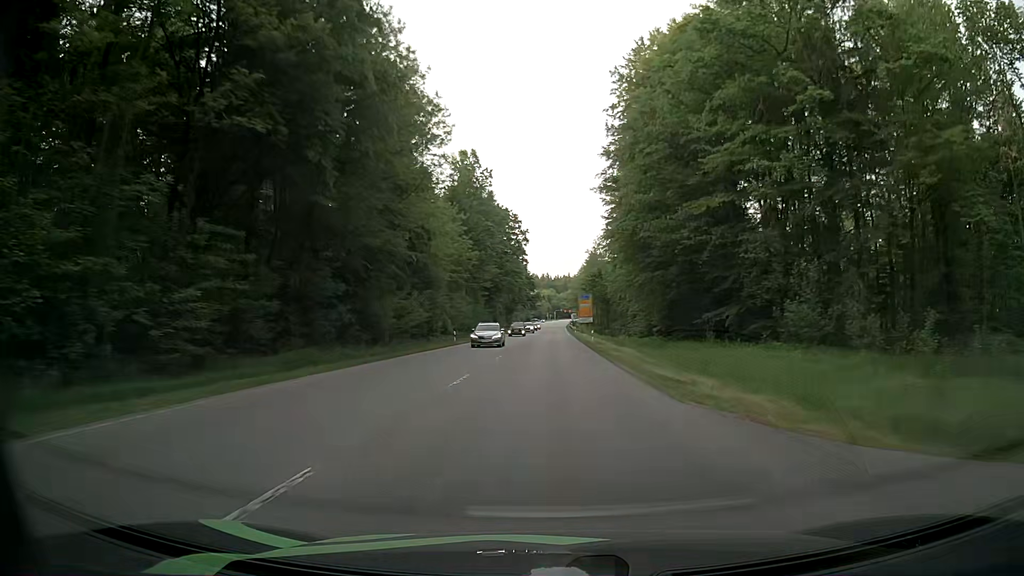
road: secondary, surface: asphalt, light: Day
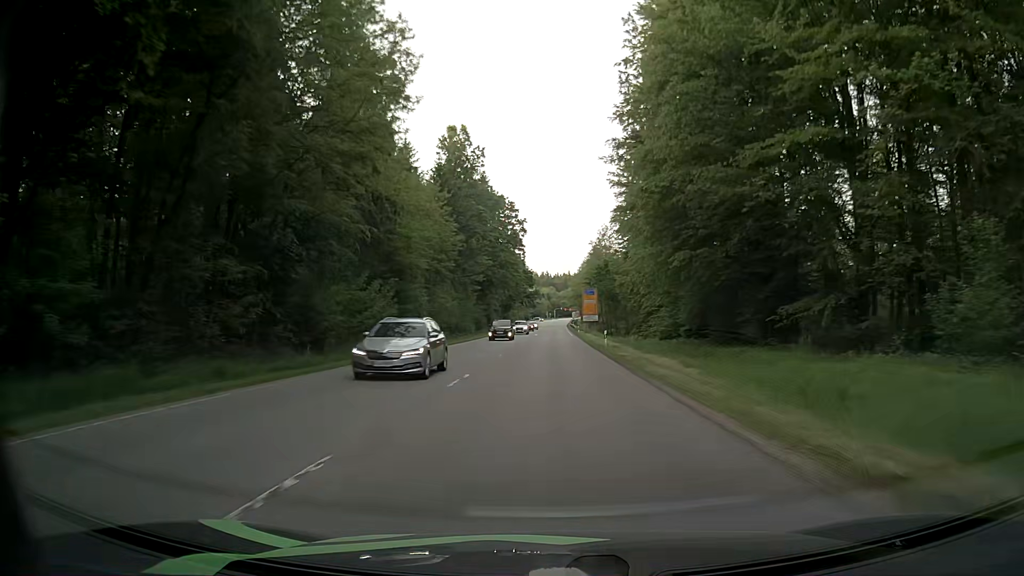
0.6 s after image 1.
(0.0, +11.9) m; 0°
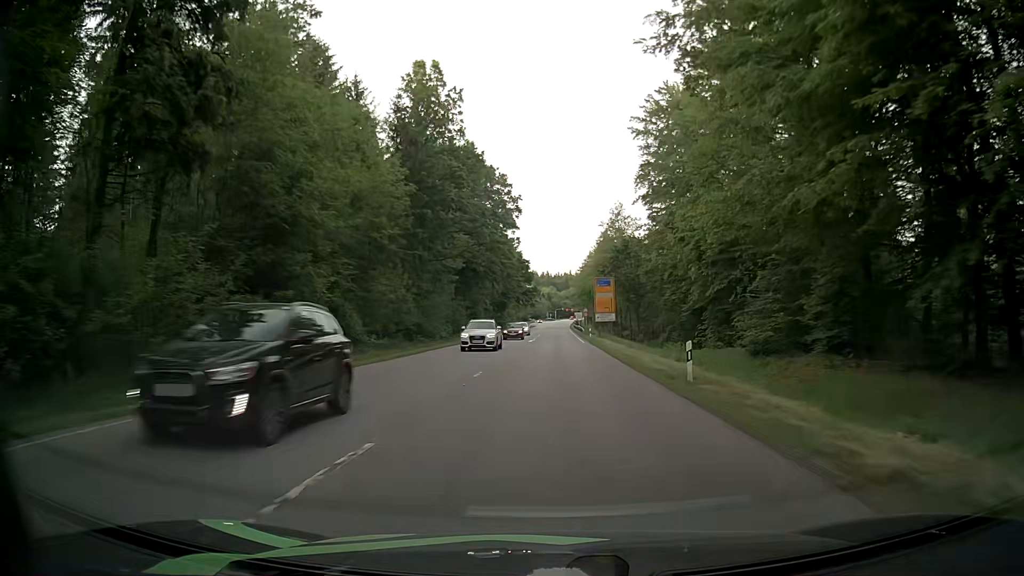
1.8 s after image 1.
(+0.3, +23.0) m; +1°
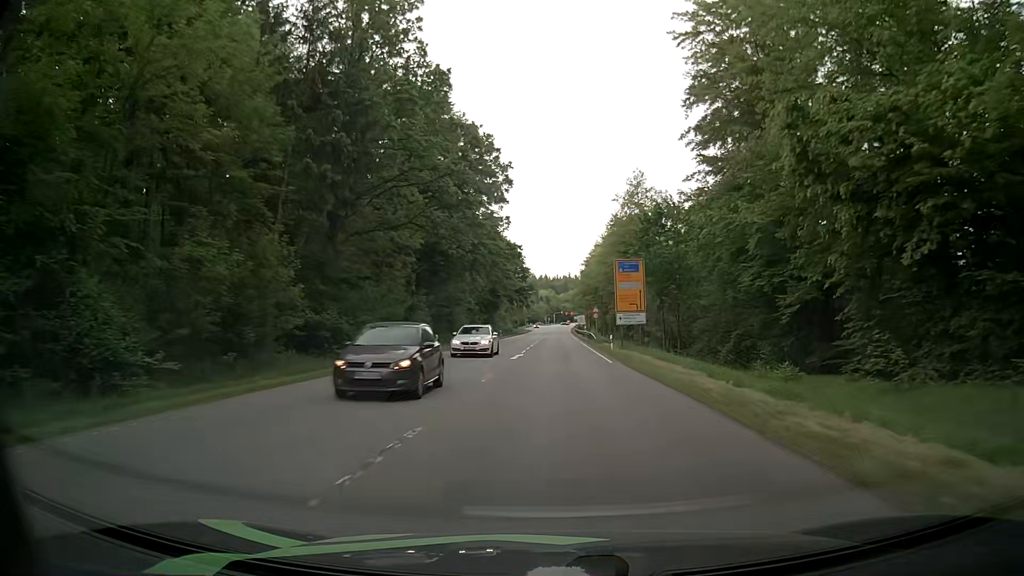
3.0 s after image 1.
(-0.1, +22.2) m; 0°
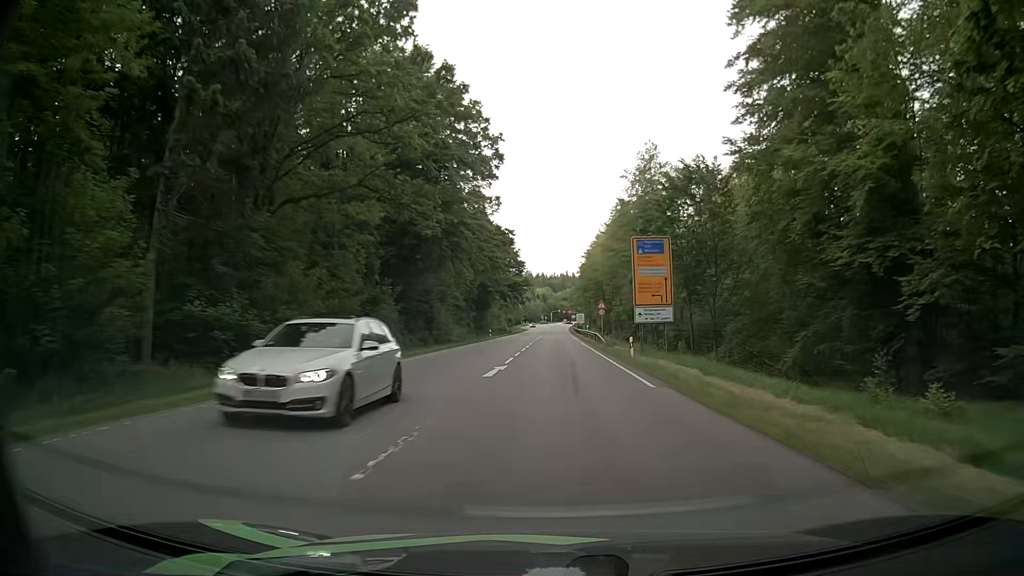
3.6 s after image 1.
(+0.1, +11.1) m; +1°
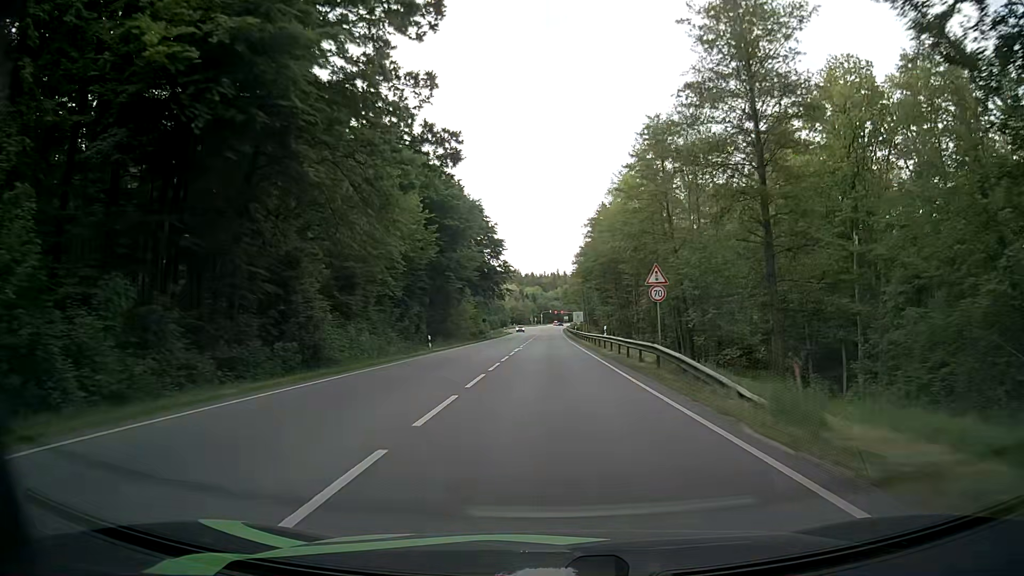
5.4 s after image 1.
(+0.2, +33.4) m; +1°
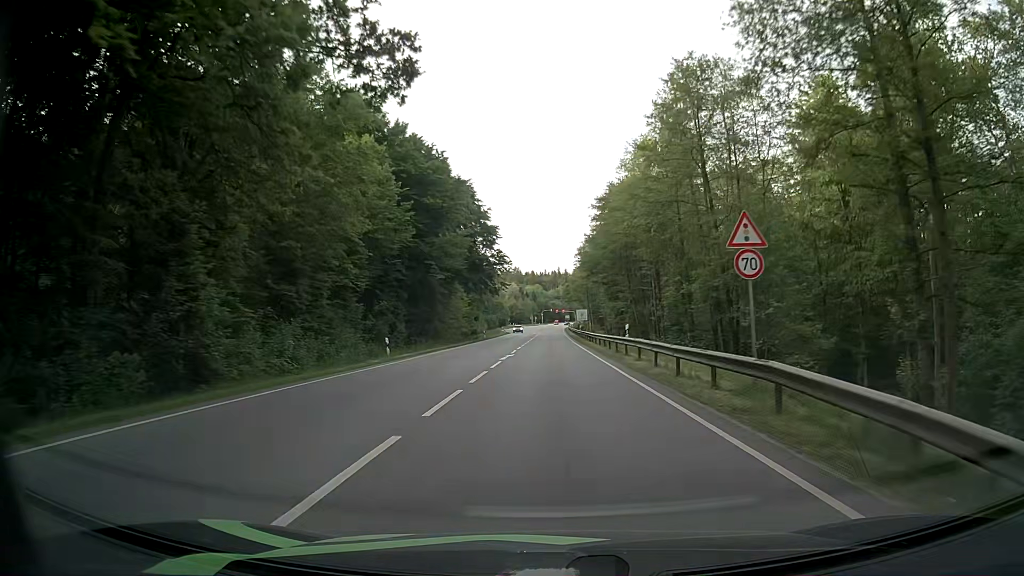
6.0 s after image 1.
(-0.1, +11.1) m; 0°
